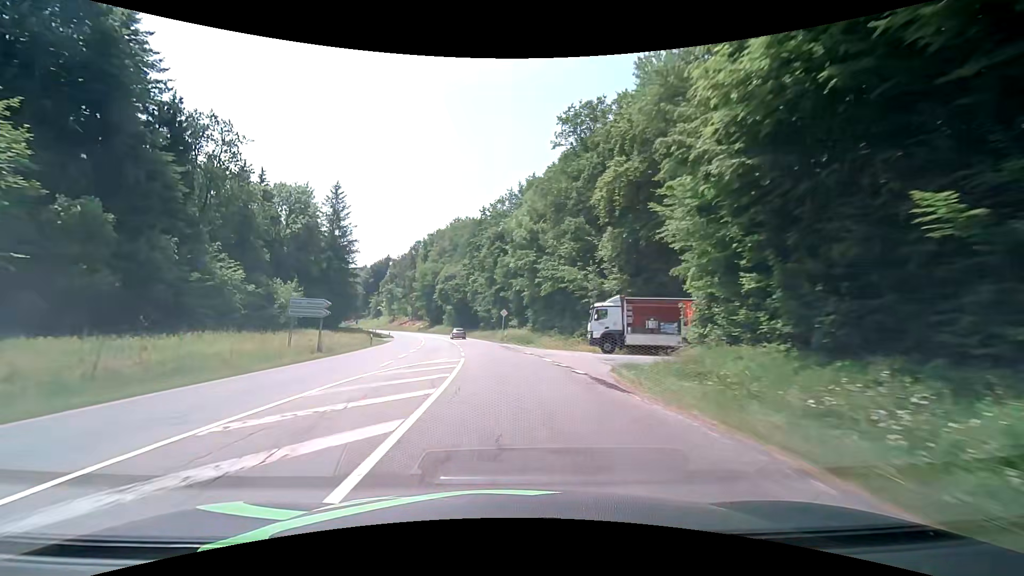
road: secondary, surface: asphalt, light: Day
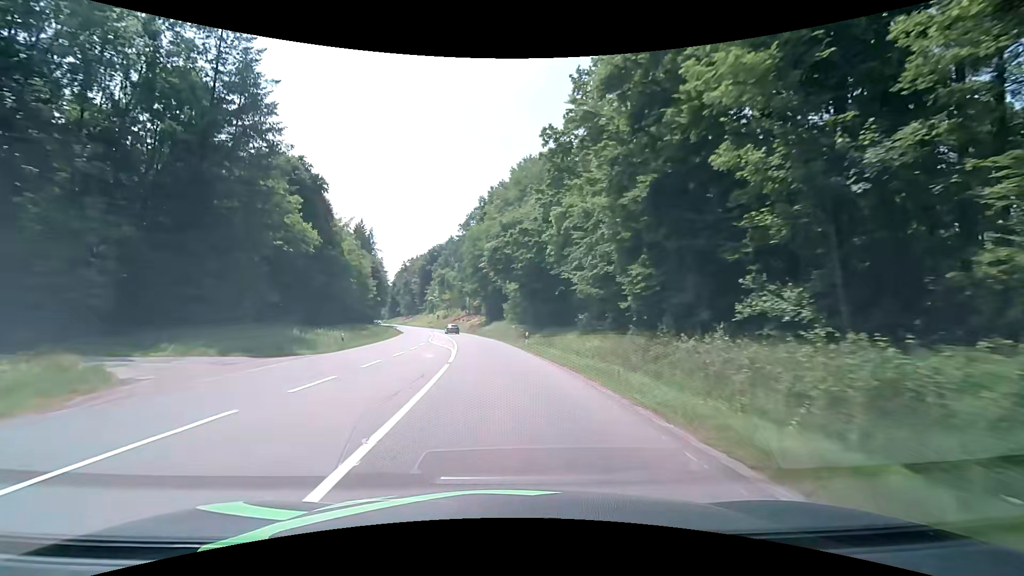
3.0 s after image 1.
(-4.0, +53.9) m; -9°
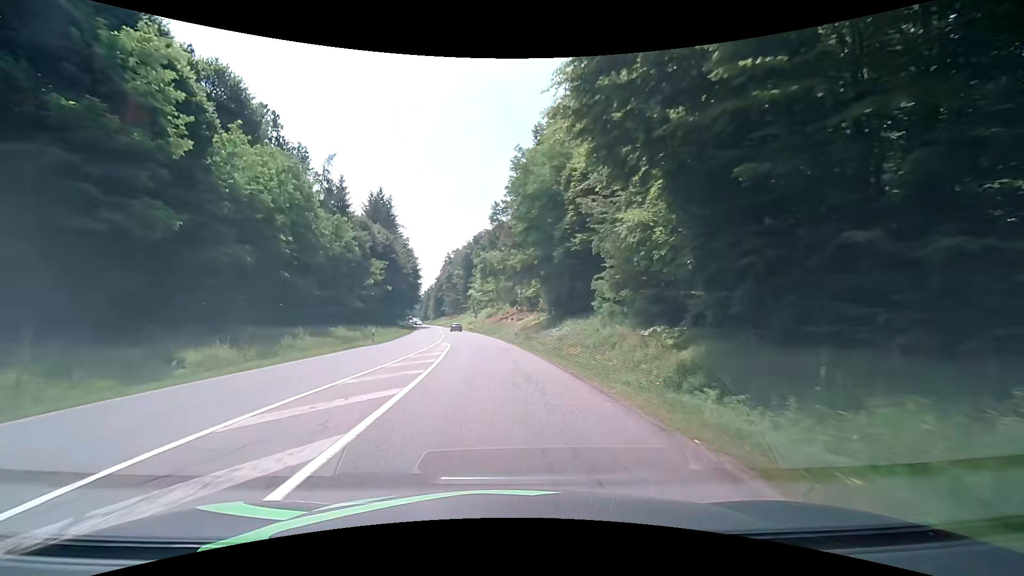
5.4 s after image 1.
(-2.3, +39.4) m; -6°
(0, +10) (-1, +20) (-1, +30) (-2, +40) (-3, +50) (-5, +60) (-6, +70) (-8, +80) (-9, +89) (-11, +99) m
